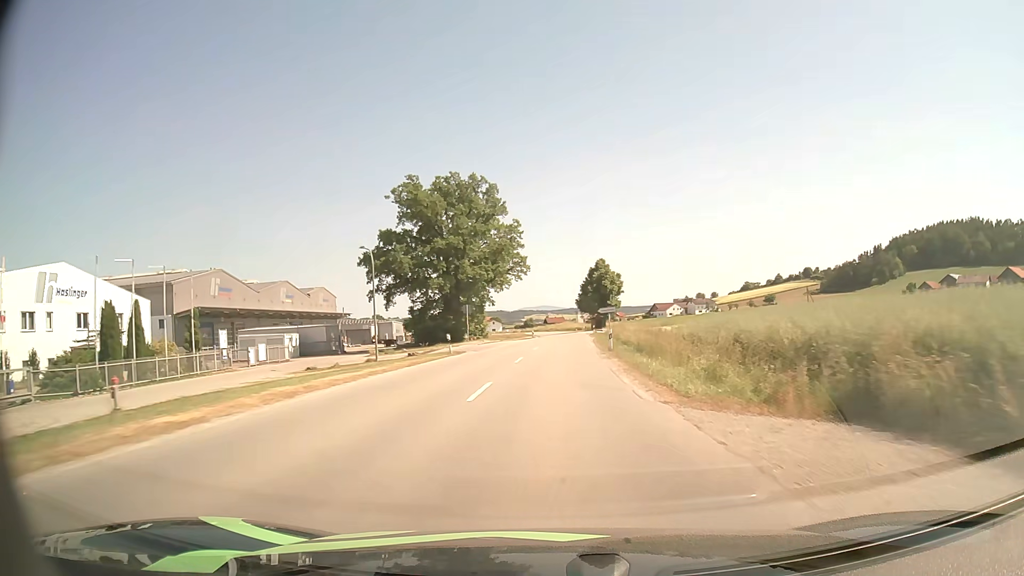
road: secondary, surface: asphalt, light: Day
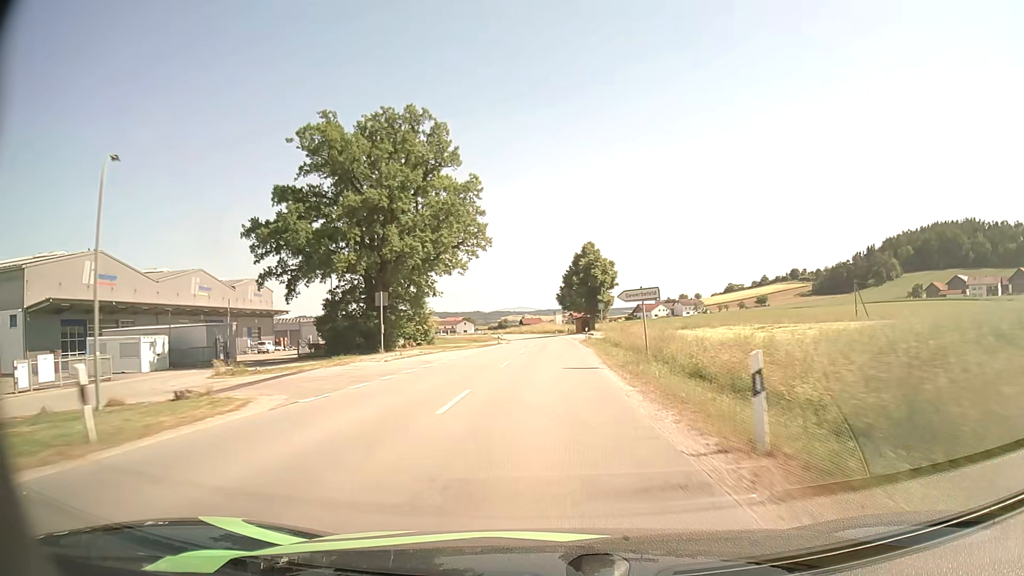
(+0.6, +25.5) m; +2°
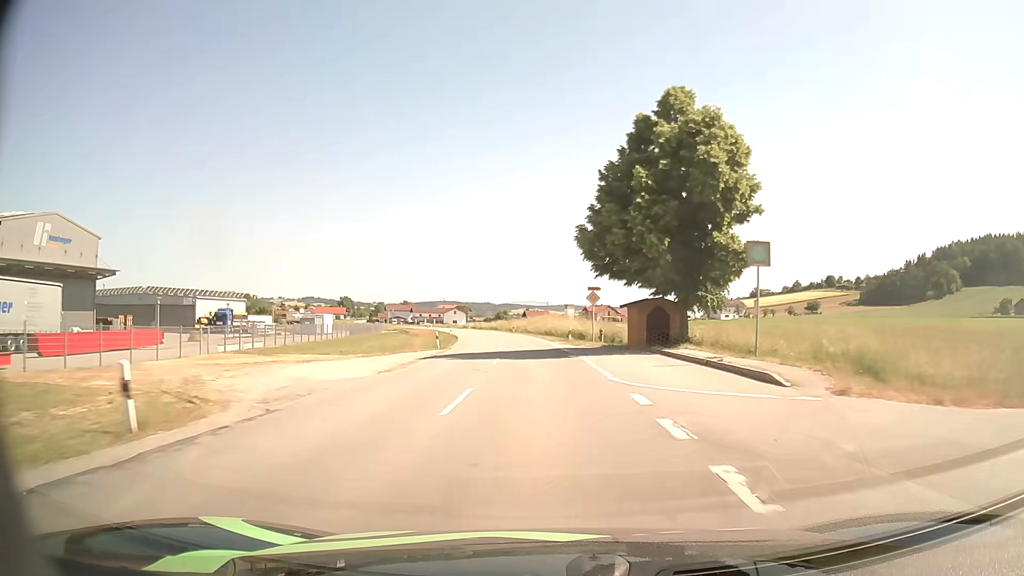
(+0.6, +60.1) m; -1°
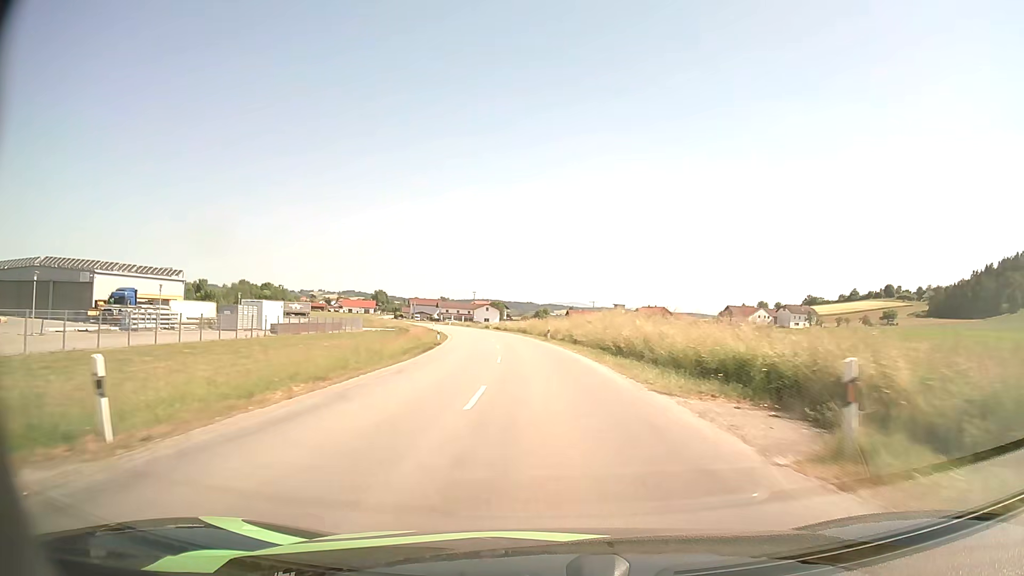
(-1.4, +35.4) m; -4°
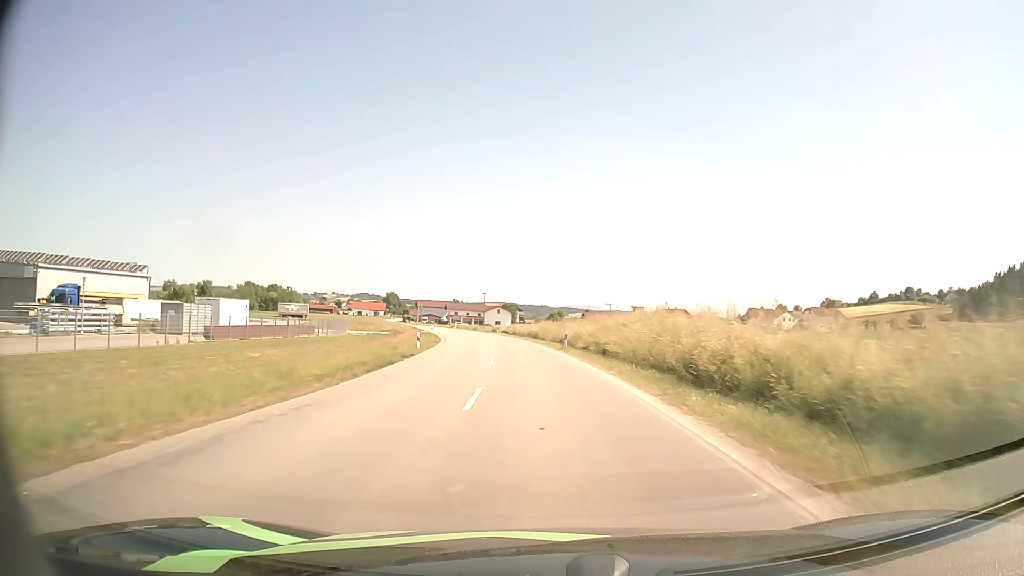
(-0.1, +12.1) m; -1°
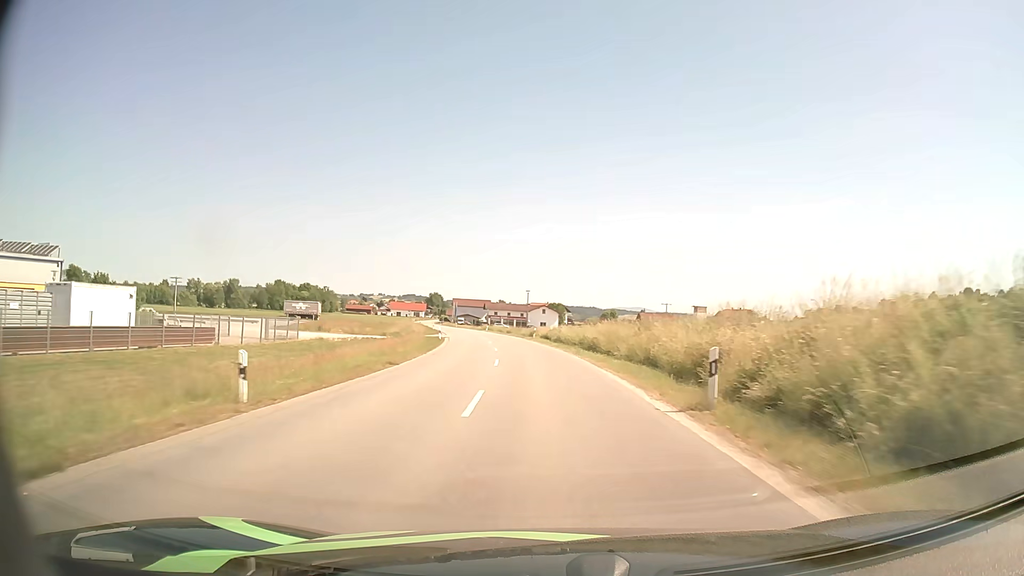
(-0.8, +24.7) m; -4°
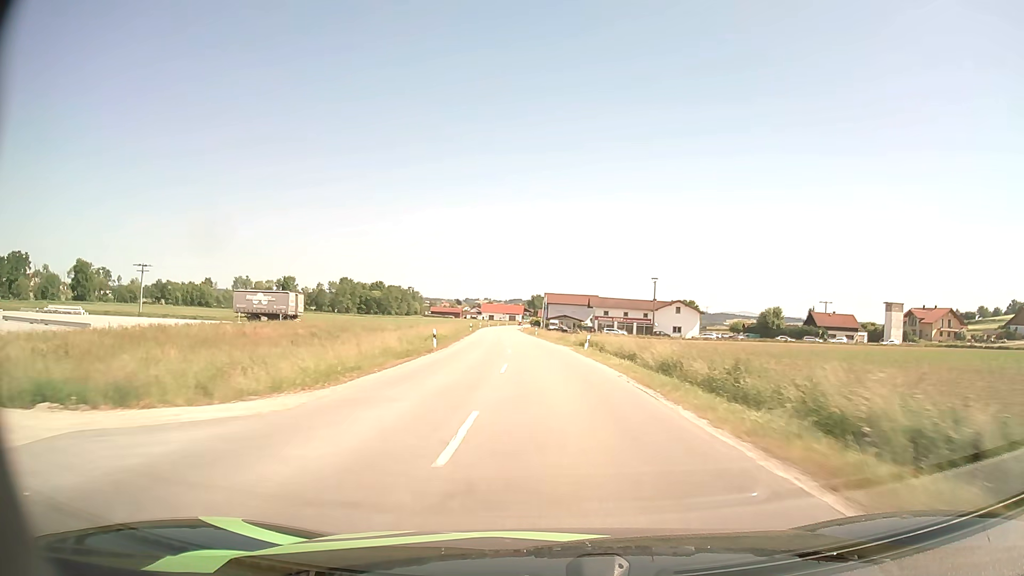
(-5.2, +63.5) m; -9°
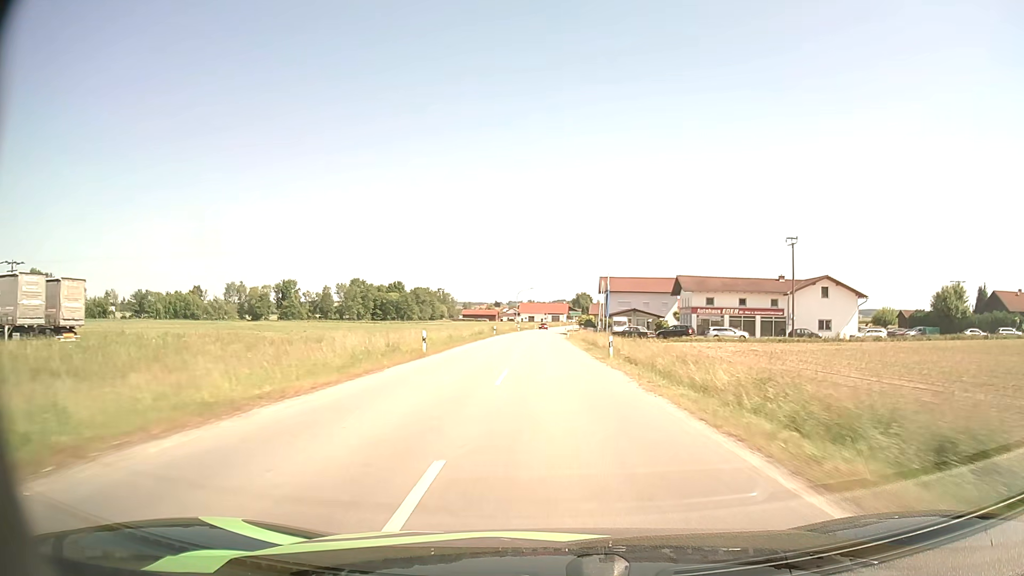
(-2.1, +51.7) m; -4°
(0, +10) (0, +20) (0, +30) (0, +40) (0, +50) (0, +60) (0, +70) (0, +80) (0, +90) (0, +100) m
